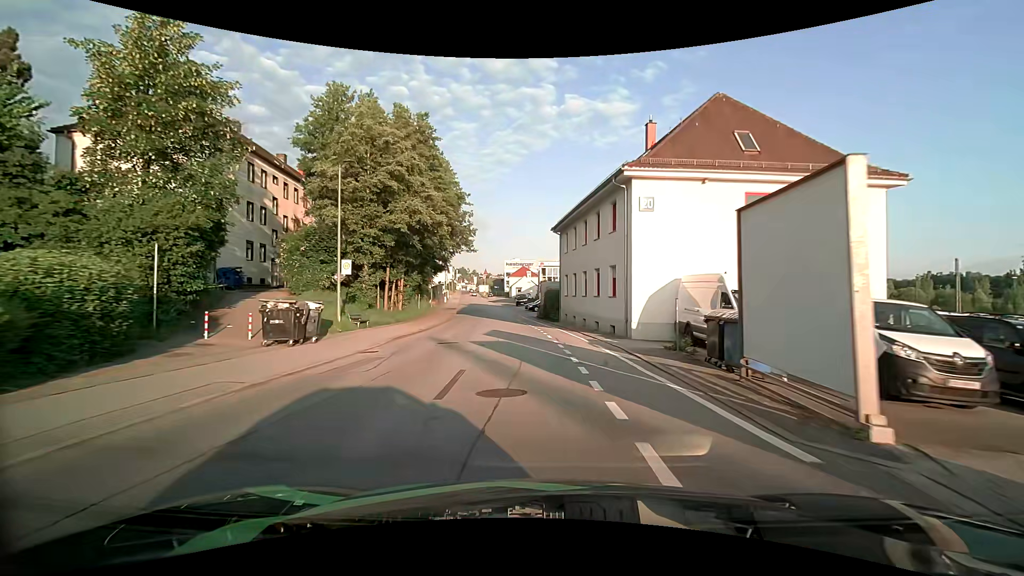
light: Day
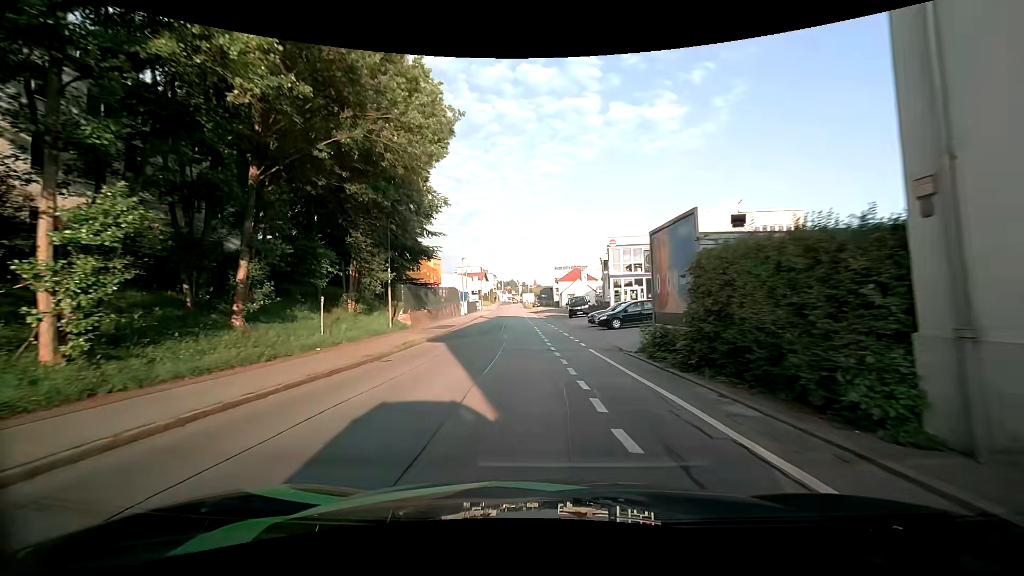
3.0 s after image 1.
(-1.4, +34.3) m; -5°
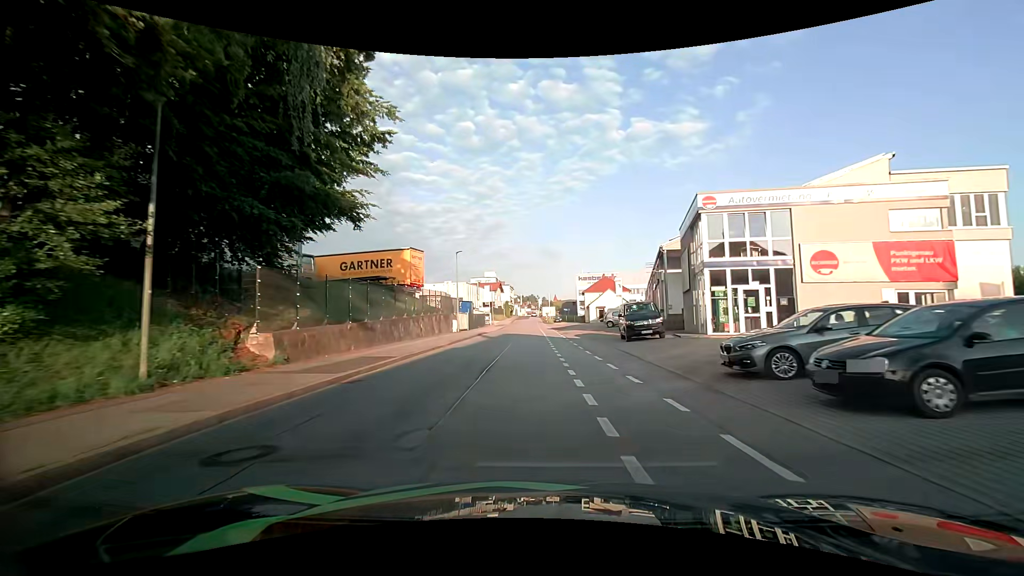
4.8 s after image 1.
(-0.6, +20.6) m; -3°
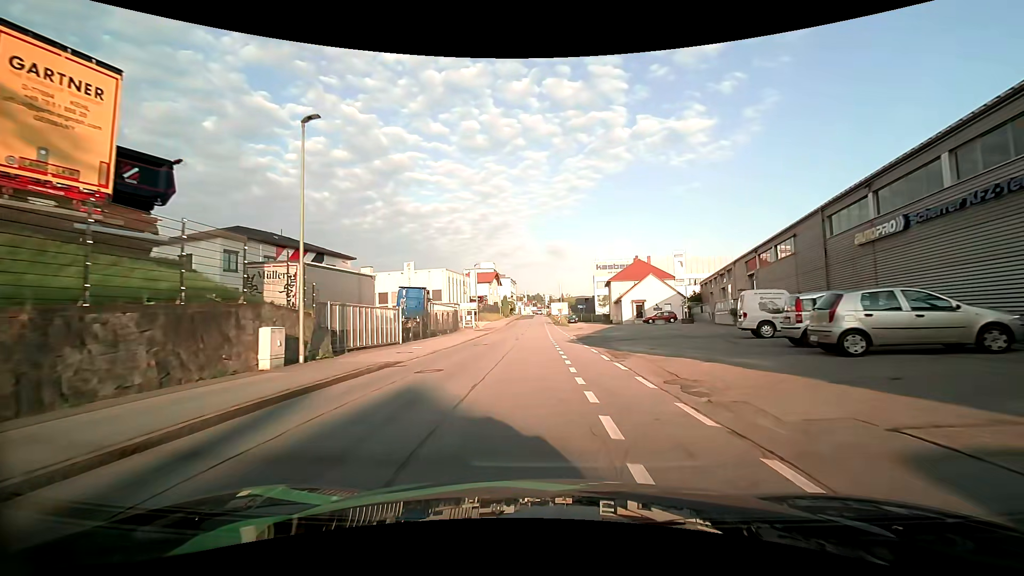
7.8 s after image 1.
(-0.1, +34.0) m; 0°
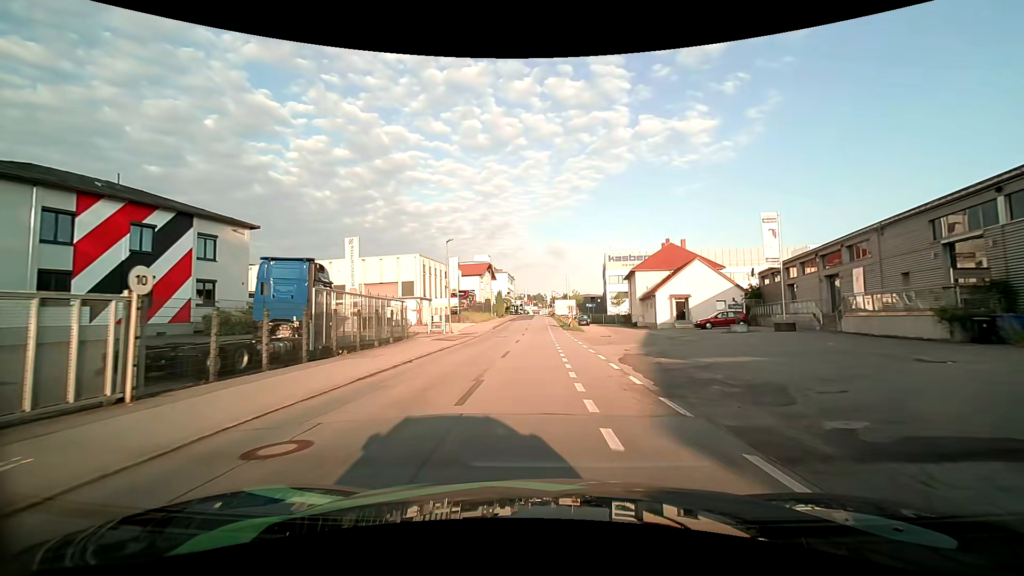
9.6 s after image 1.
(-0.2, +20.4) m; -1°
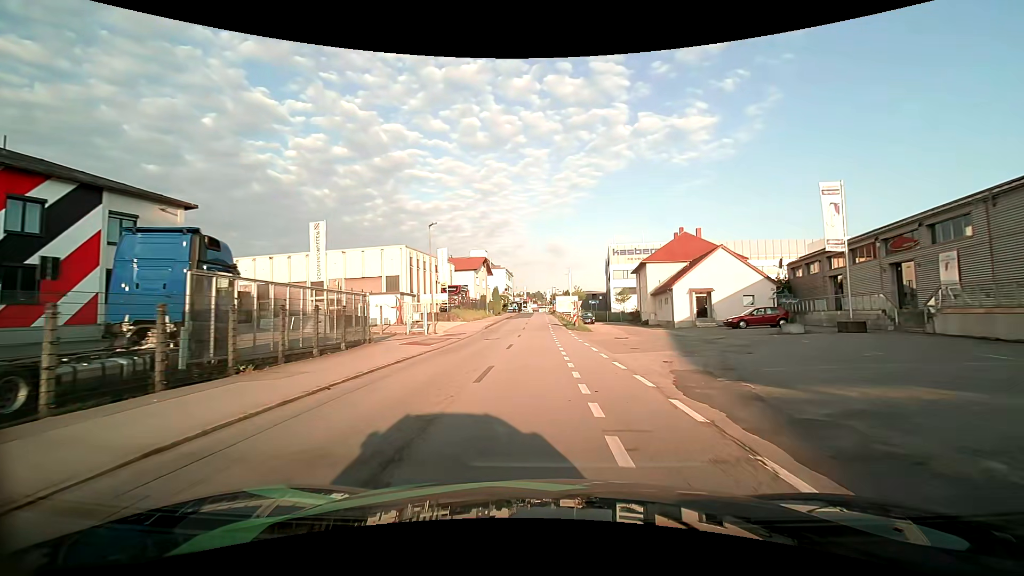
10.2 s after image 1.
(0.0, +6.8) m; 0°
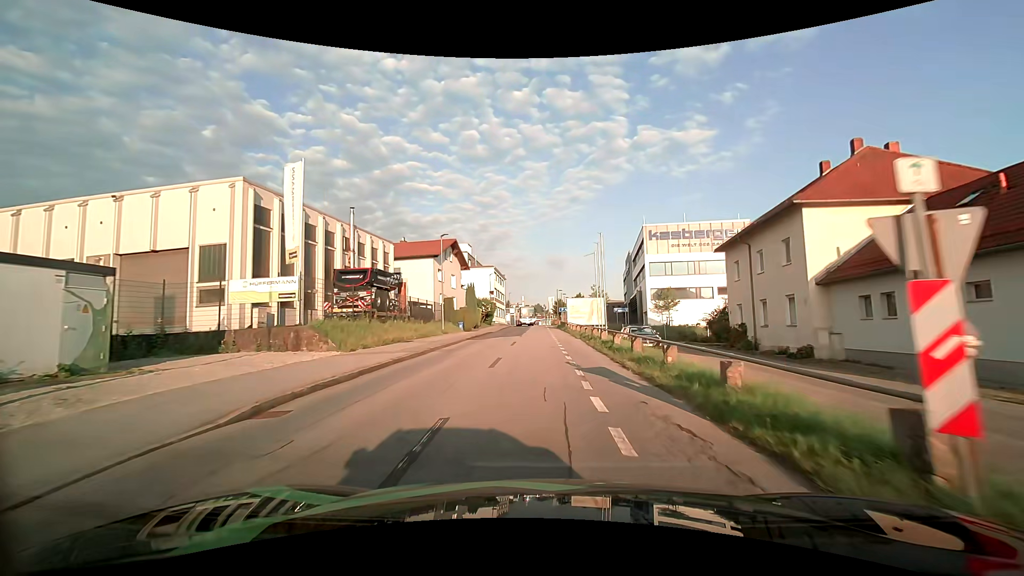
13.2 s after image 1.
(0.0, +34.0) m; 0°
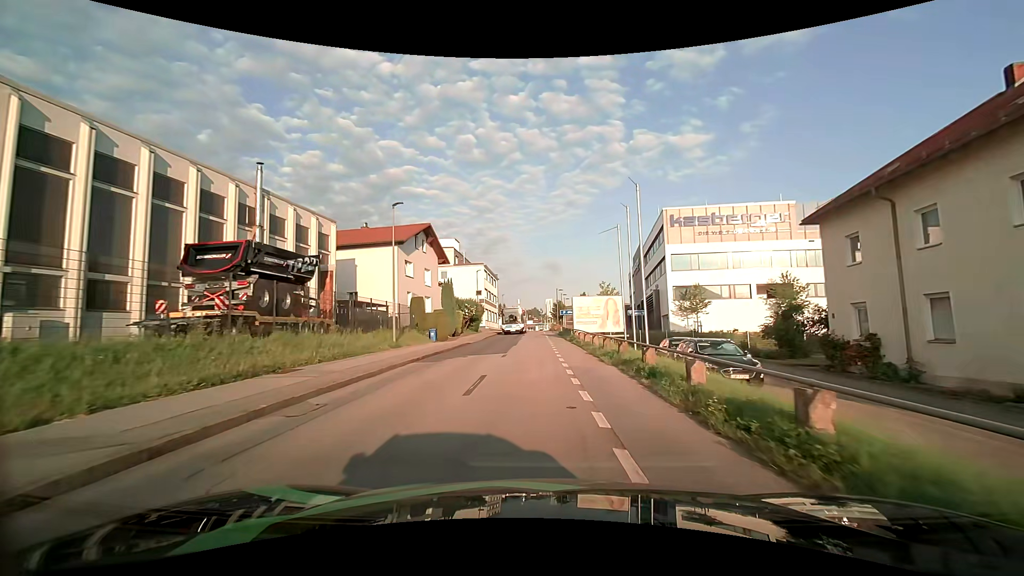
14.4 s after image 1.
(0.0, +12.9) m; +1°
(0, +10) (0, +20) (0, +30) (0, +40) (0, +50) (0, +60) (0, +70) (0, +80) (0, +90) (0, +100) m
